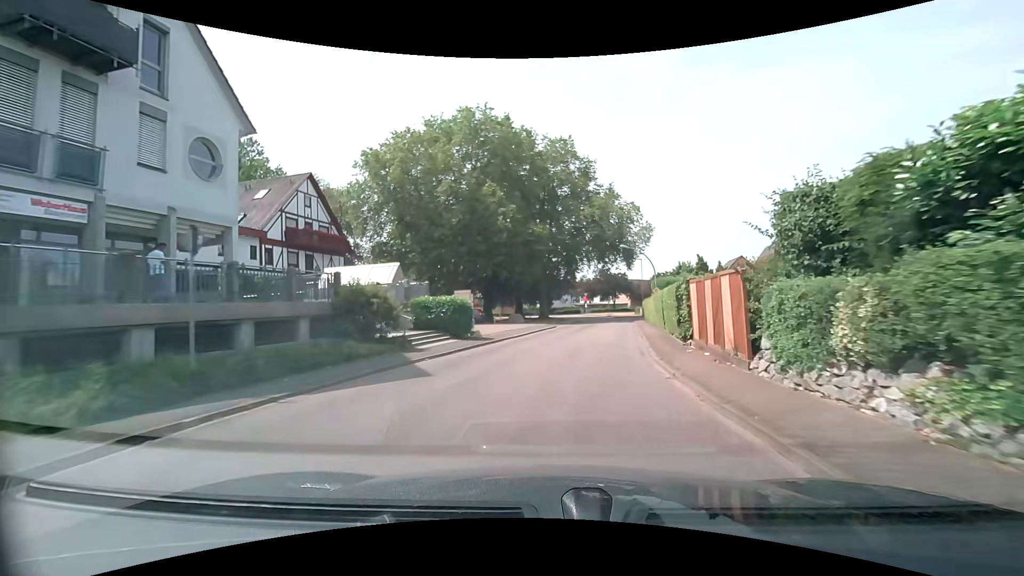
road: tertiary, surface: asphalt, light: Day
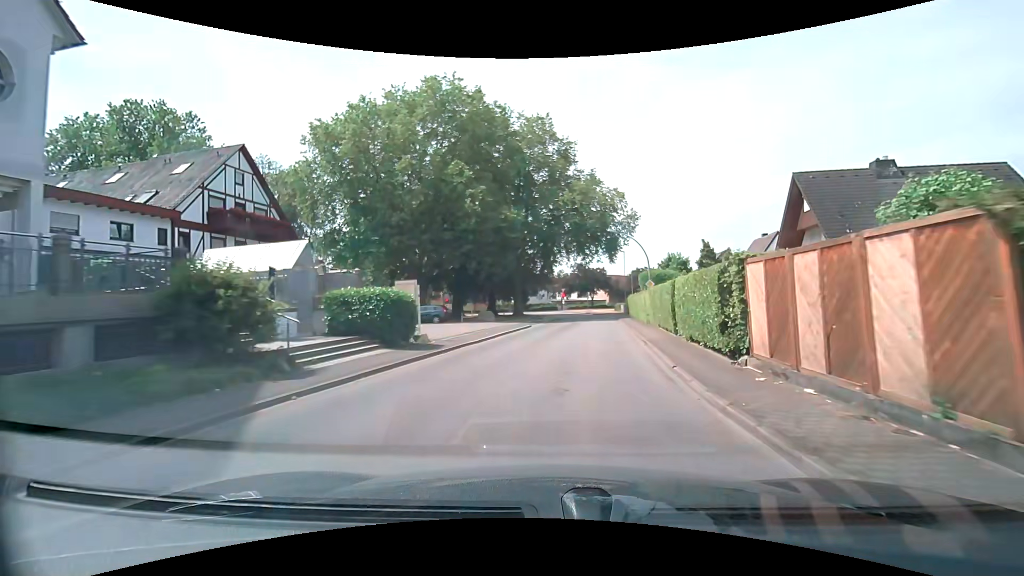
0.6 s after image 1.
(+0.2, +6.1) m; +3°
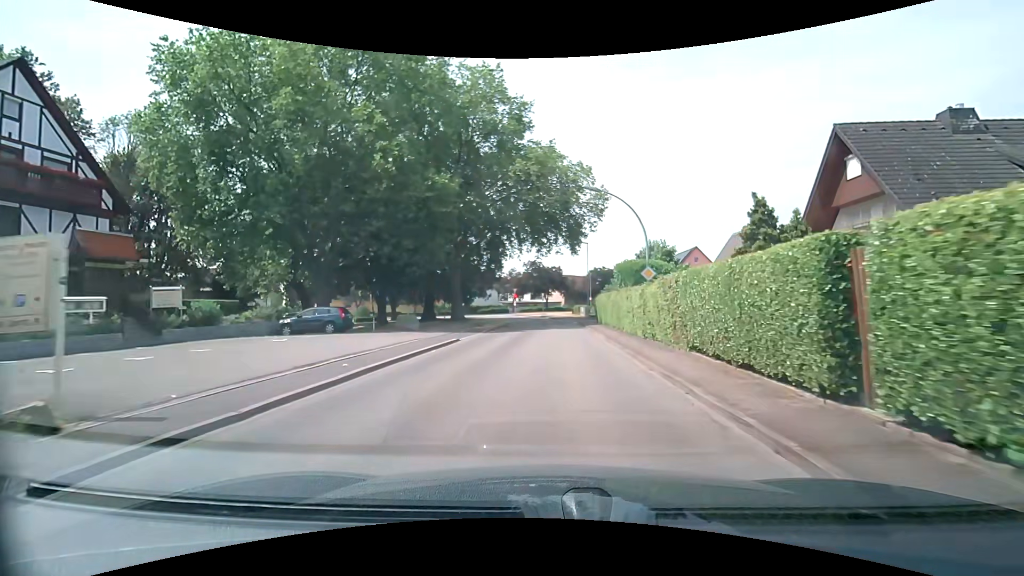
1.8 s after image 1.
(+0.6, +12.1) m; +5°
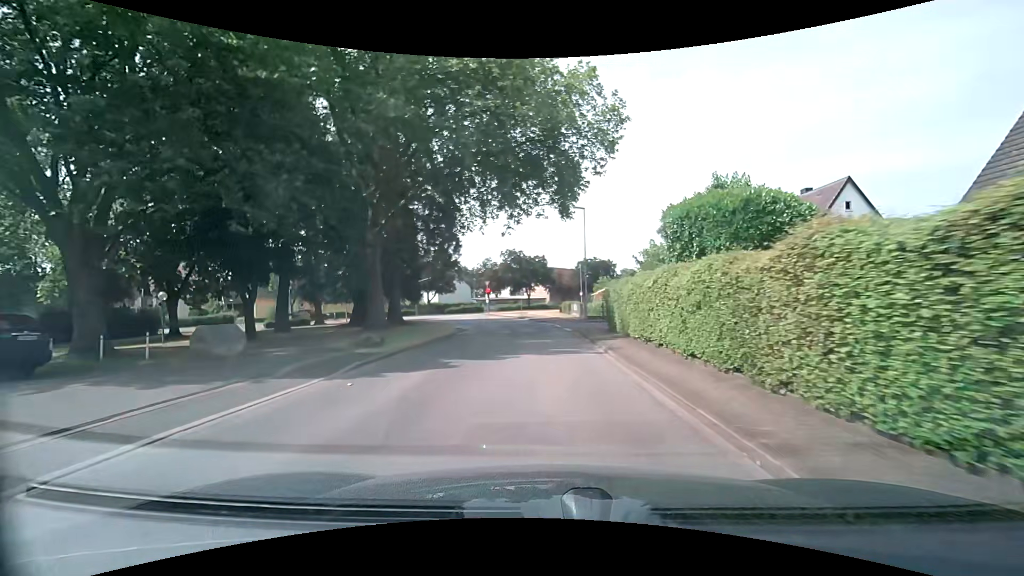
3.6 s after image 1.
(+0.7, +17.8) m; +2°
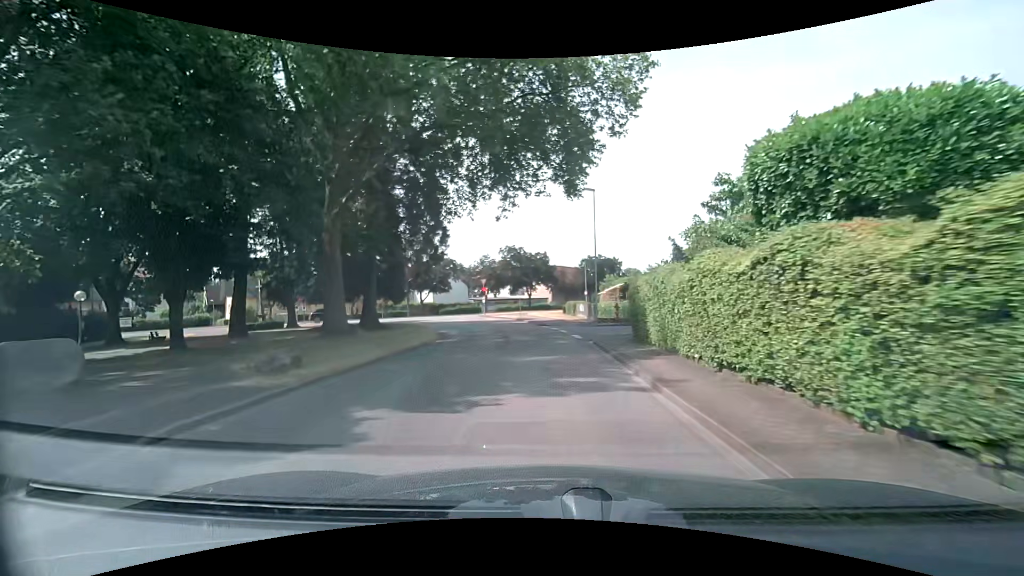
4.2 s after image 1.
(-0.1, +5.8) m; -1°
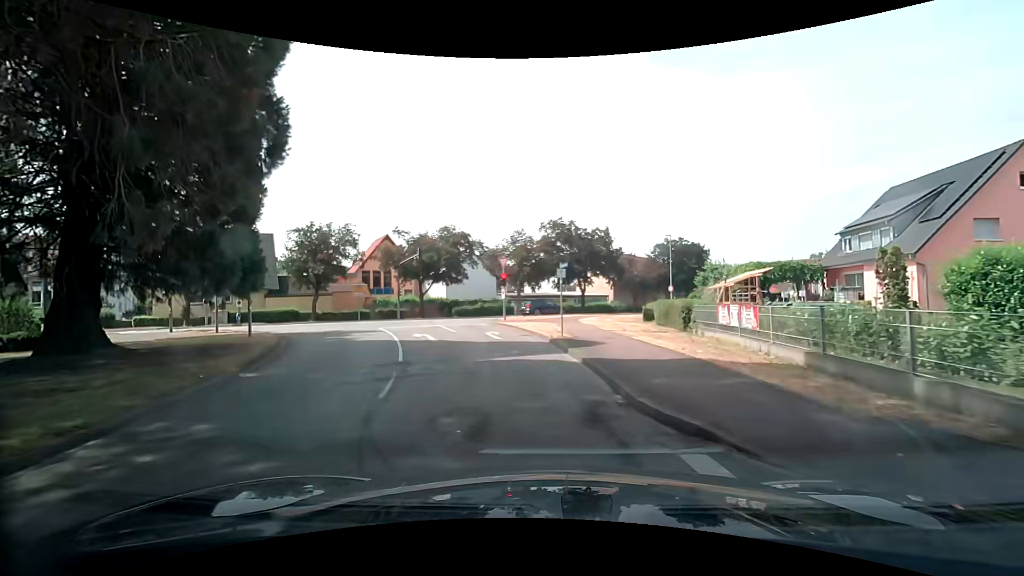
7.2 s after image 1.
(-0.2, +25.3) m; -4°
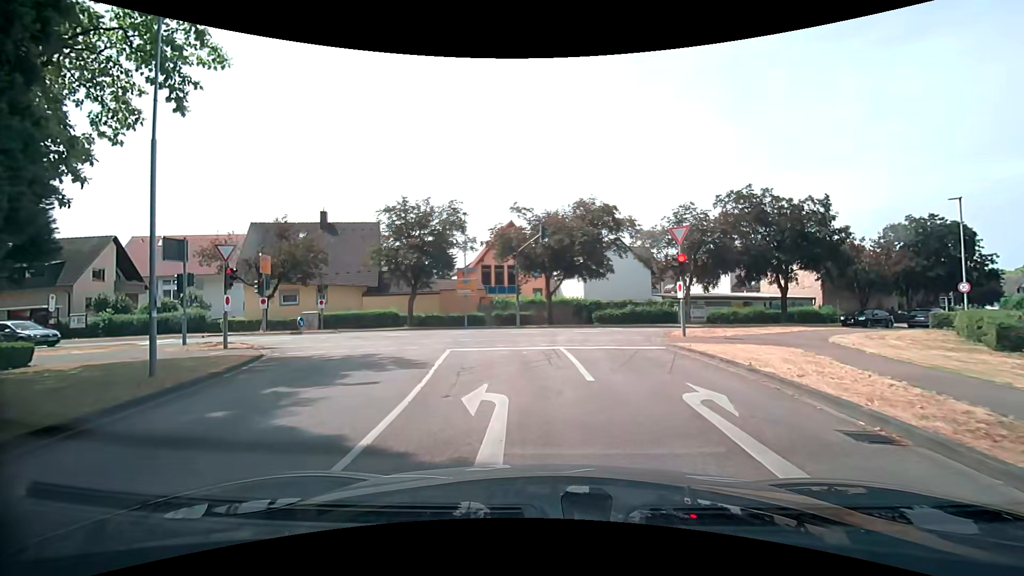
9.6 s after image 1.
(-1.7, +13.8) m; -16°
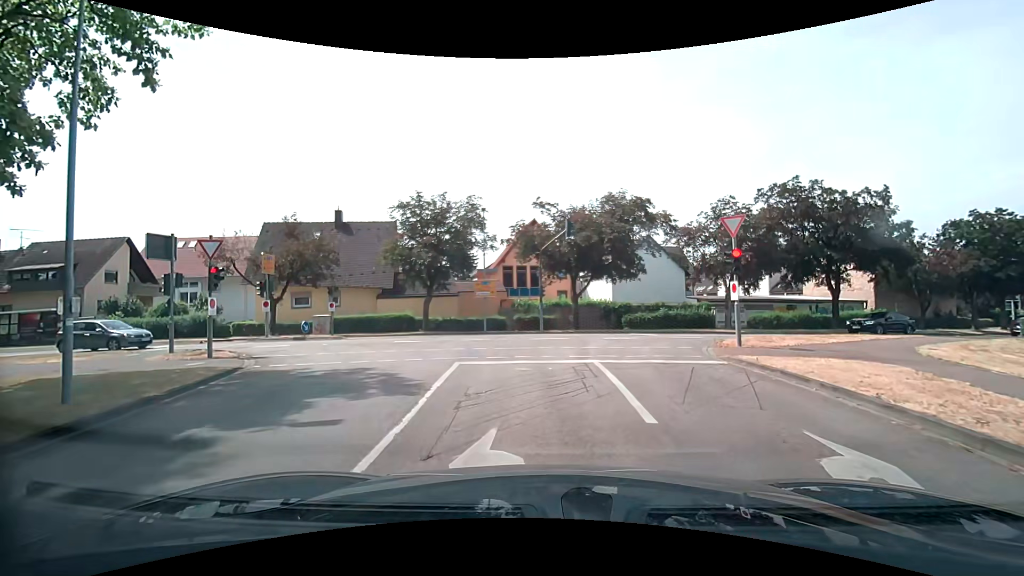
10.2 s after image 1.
(-0.1, +2.7) m; -2°
